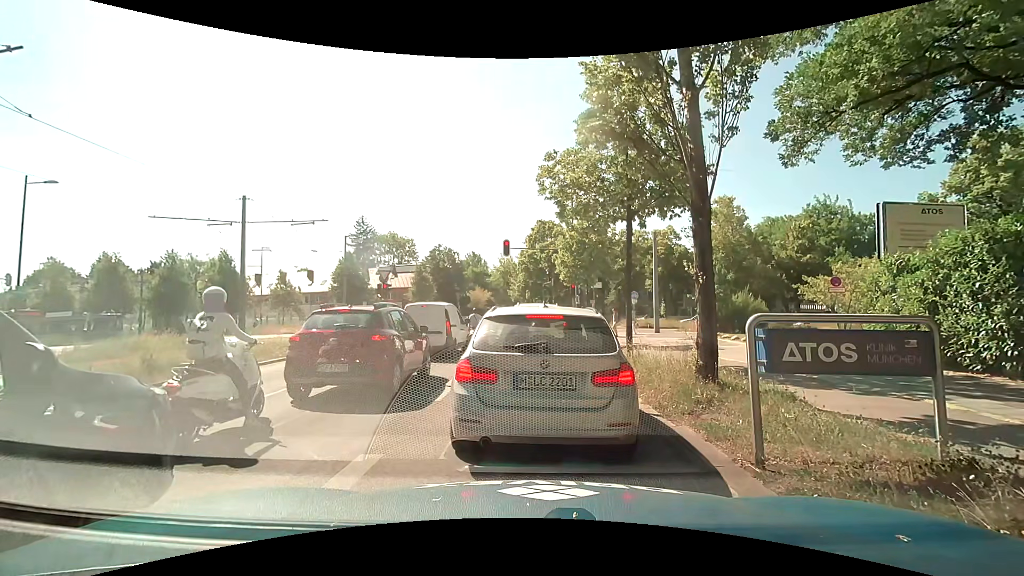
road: secondary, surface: asphalt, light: Day
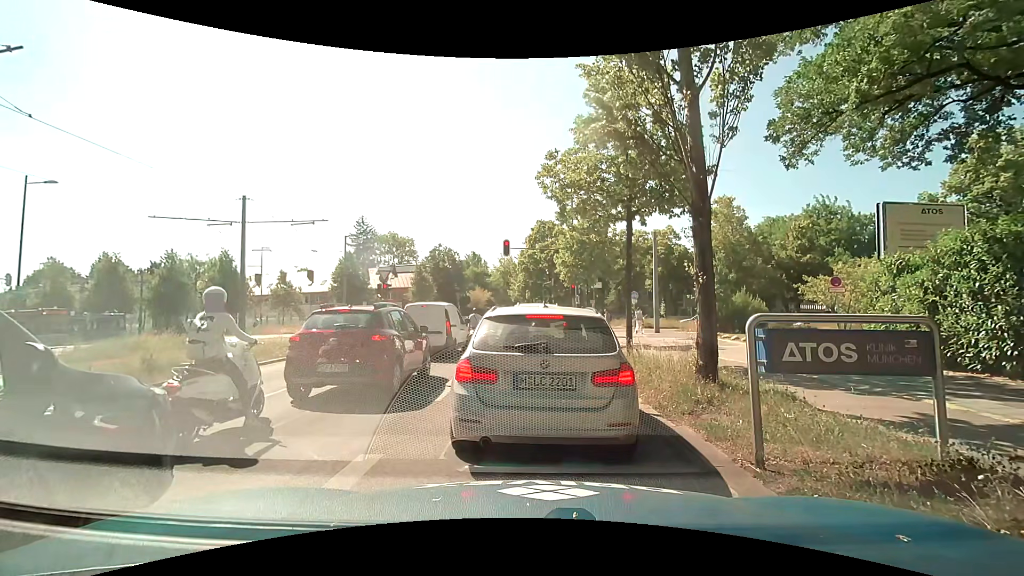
(0.0, 0.0) m; 0°
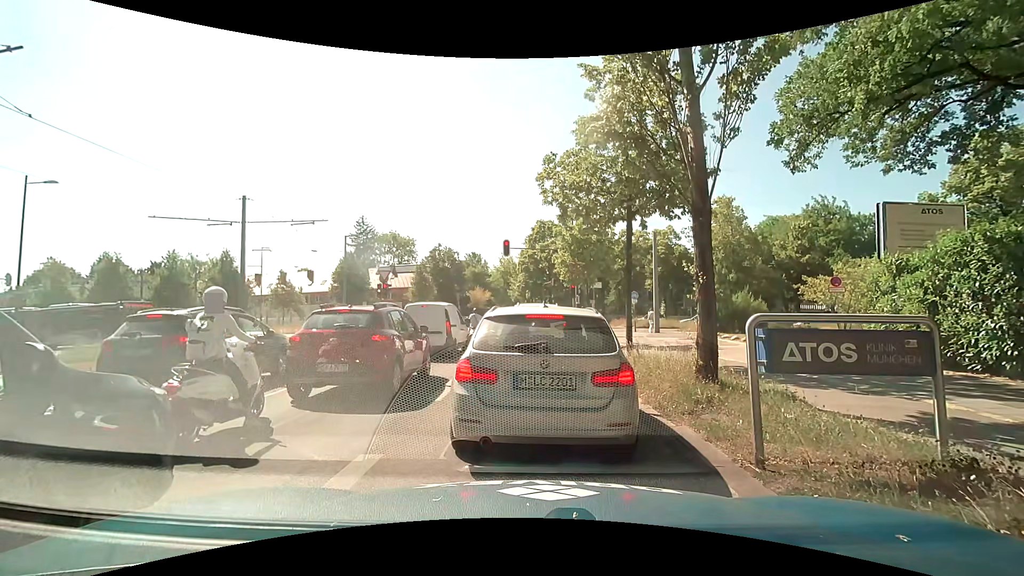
(0.0, 0.0) m; 0°
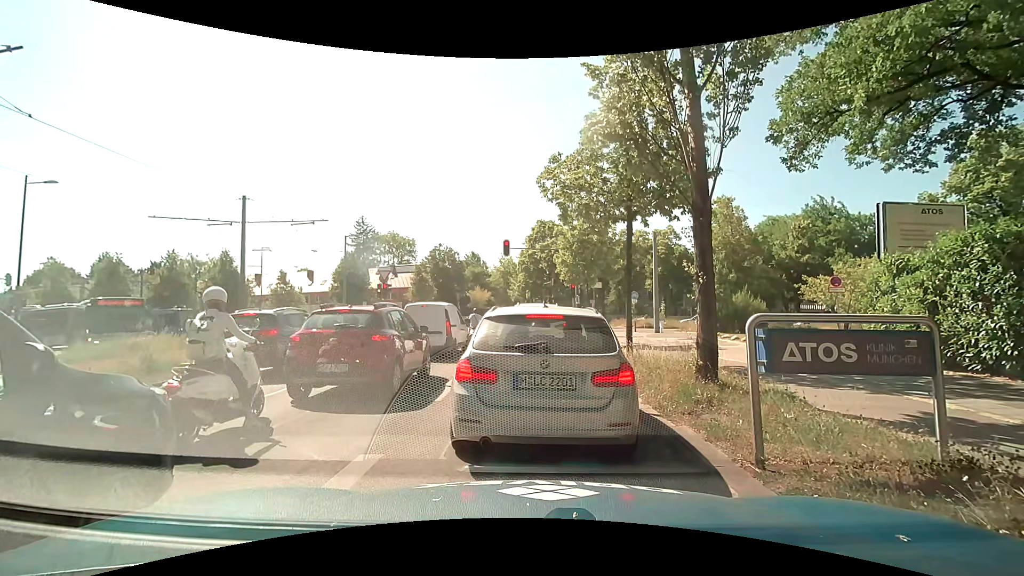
(0.0, 0.0) m; 0°
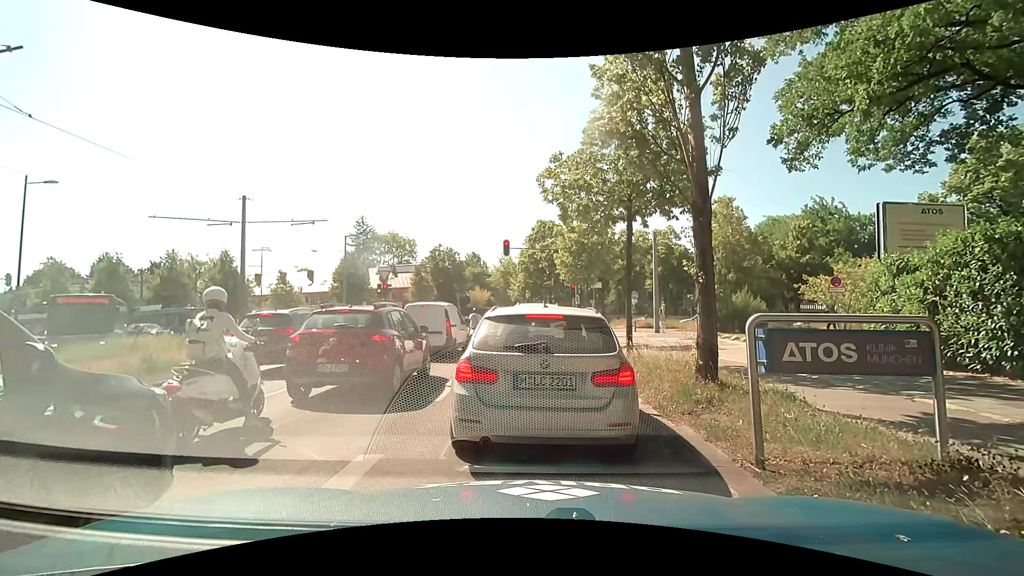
(0.0, 0.0) m; 0°
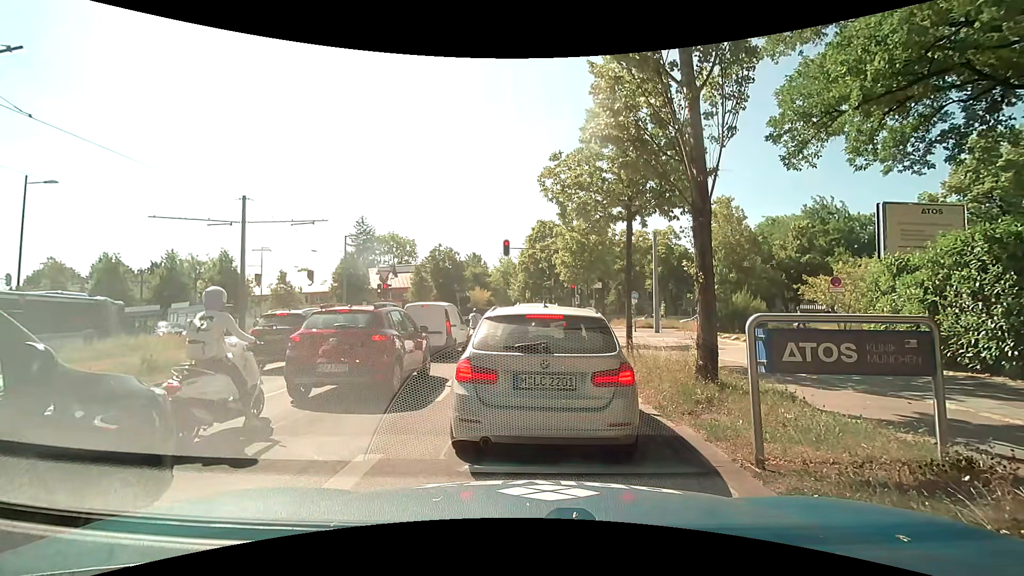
(0.0, 0.0) m; 0°
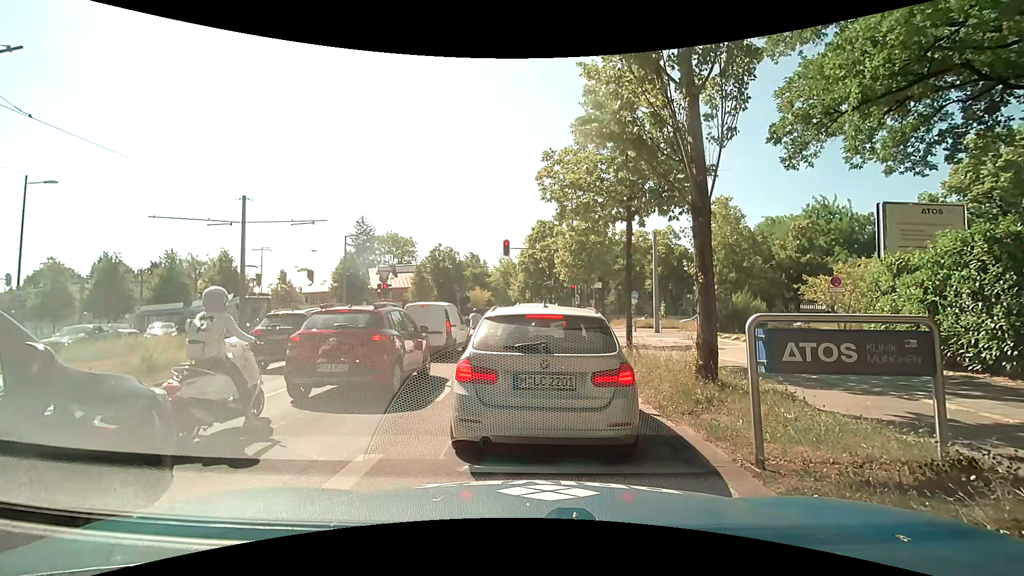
(0.0, 0.0) m; 0°
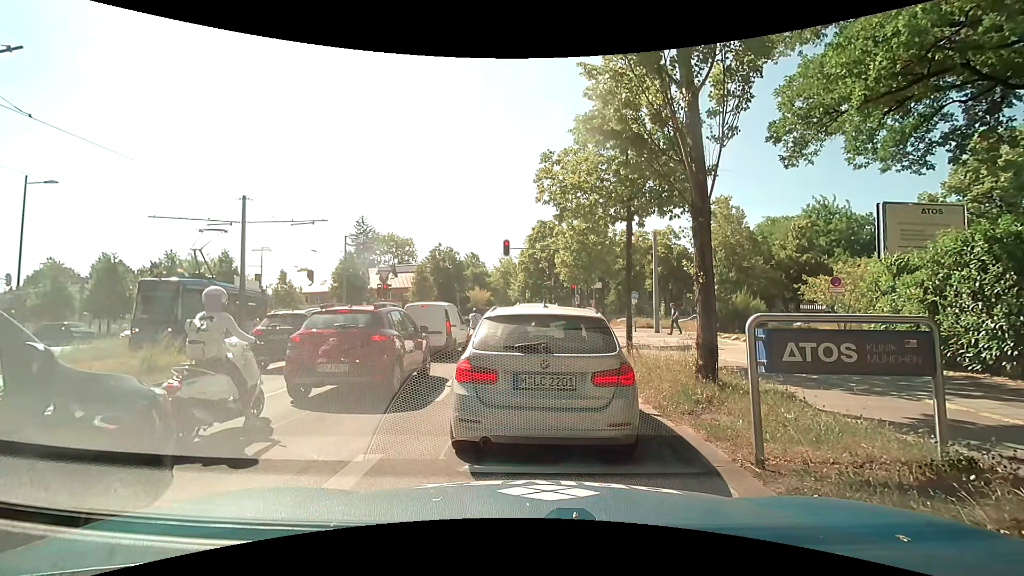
(0.0, 0.0) m; 0°
